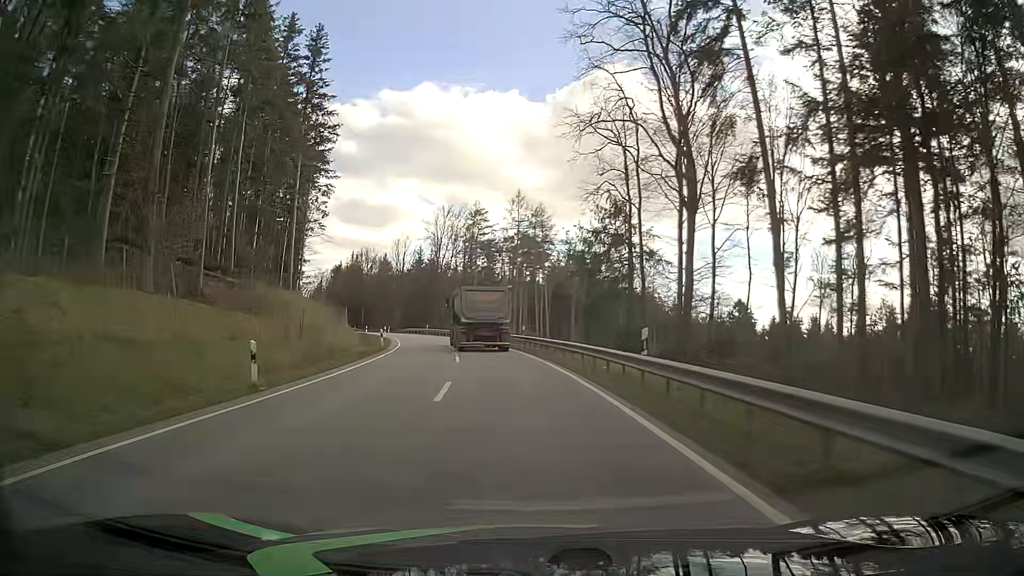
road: tertiary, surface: asphalt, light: Day
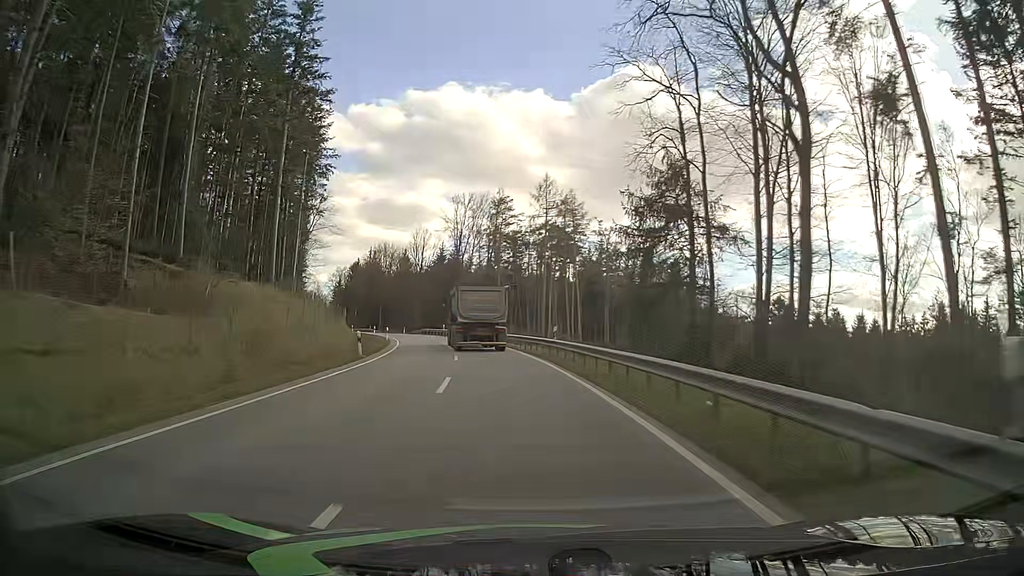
(-0.3, +10.8) m; -4°
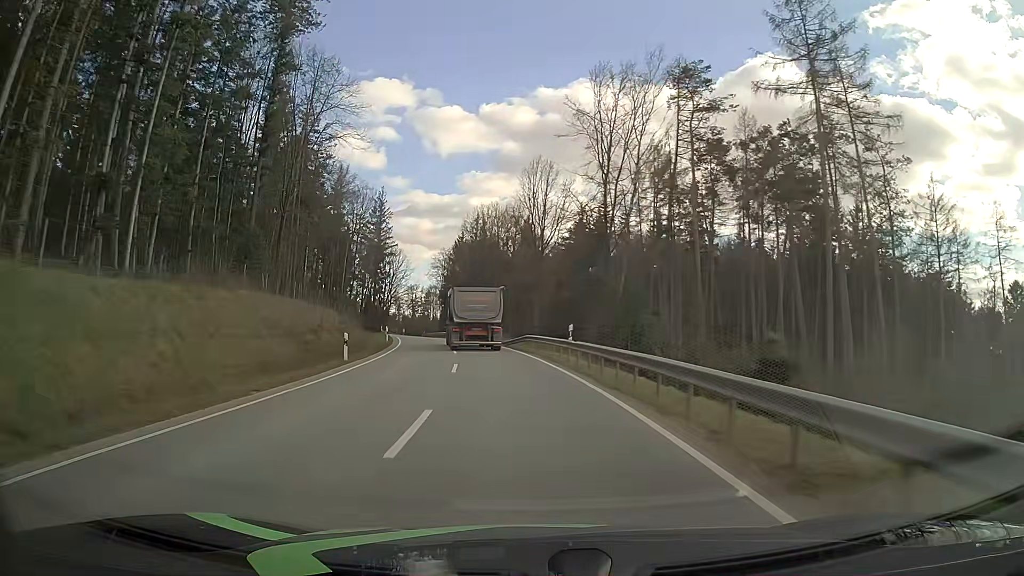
(-5.7, +54.2) m; -12°
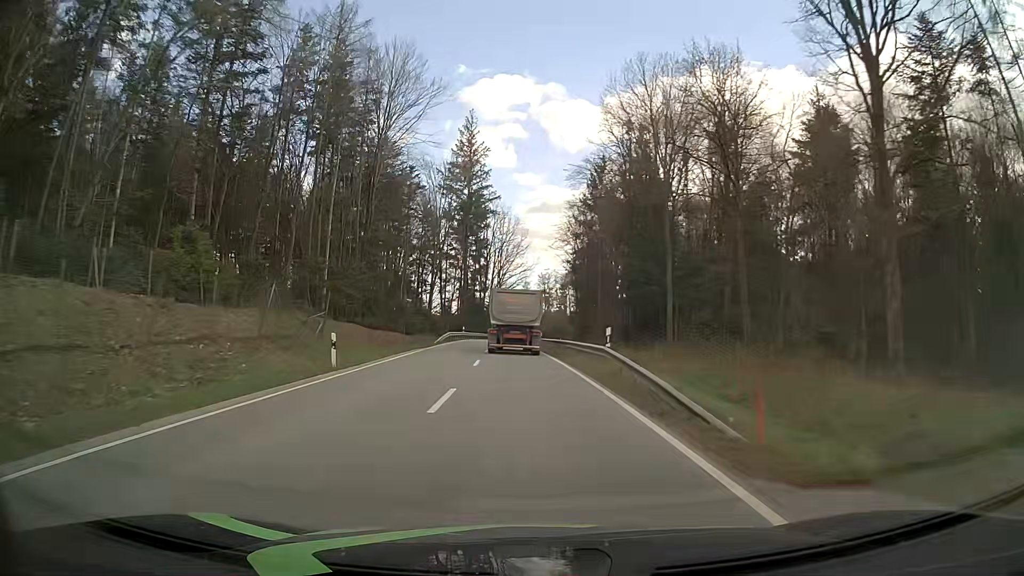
(-6.3, +56.6) m; -12°
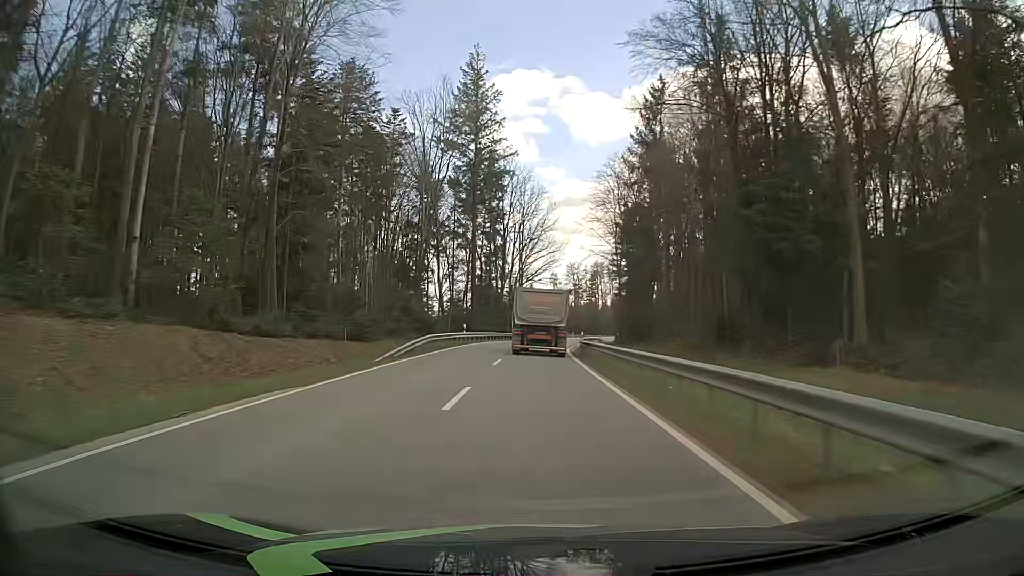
(-0.7, +23.8) m; -2°
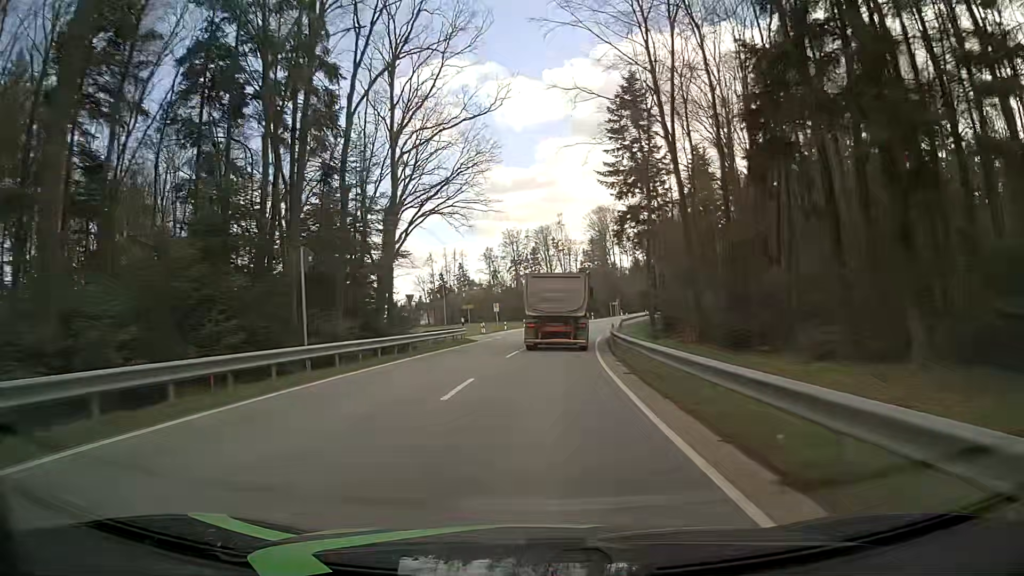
(+1.3, +59.1) m; +4°
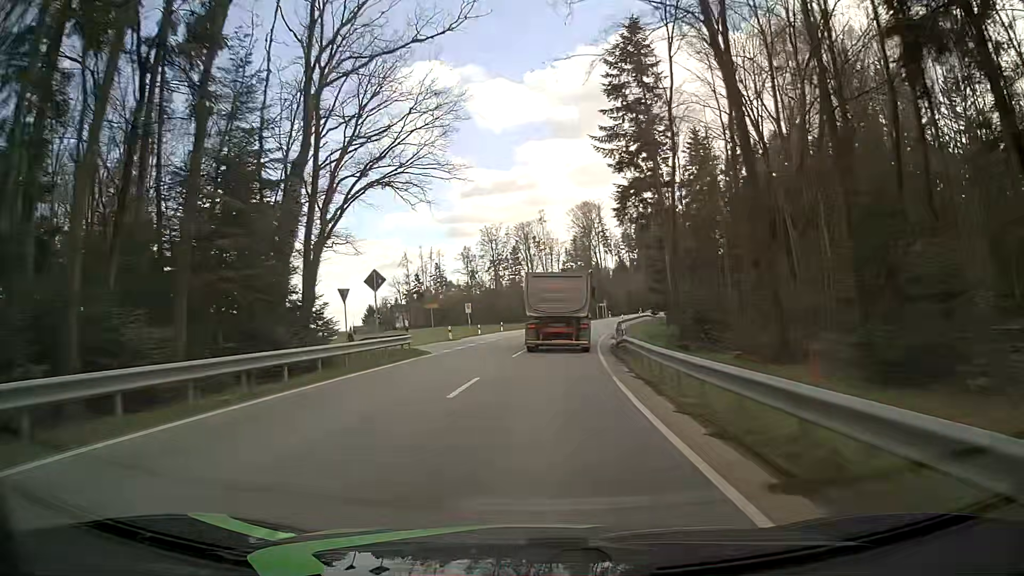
(+0.2, +11.3) m; +2°
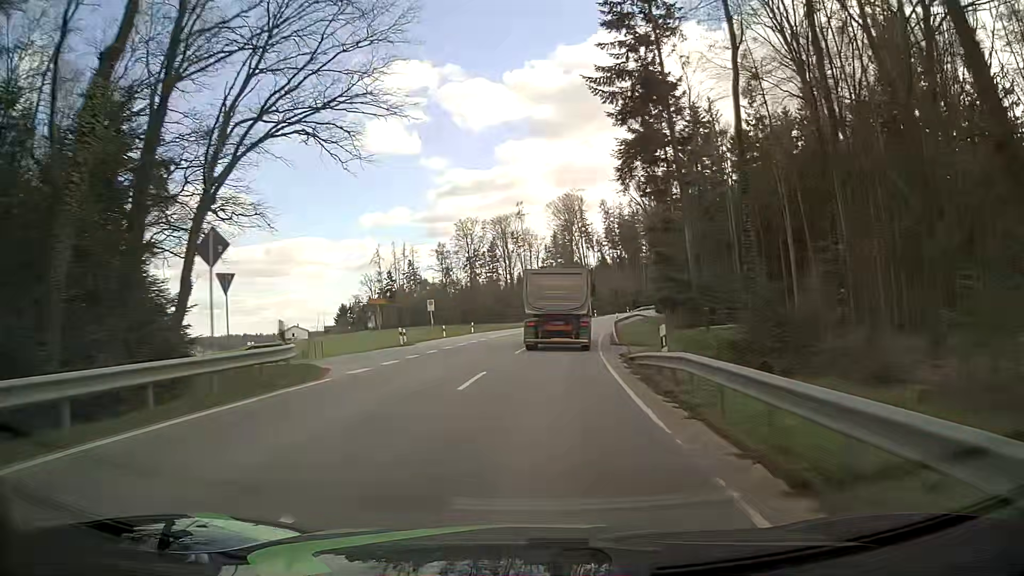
(+0.1, +11.1) m; +1°
(0, +10) (+1, +20) (+2, +30) (+3, +40) (+4, +50) (+6, +60) (+8, +69) (+10, +79) (+12, +89) (+15, +98) m
